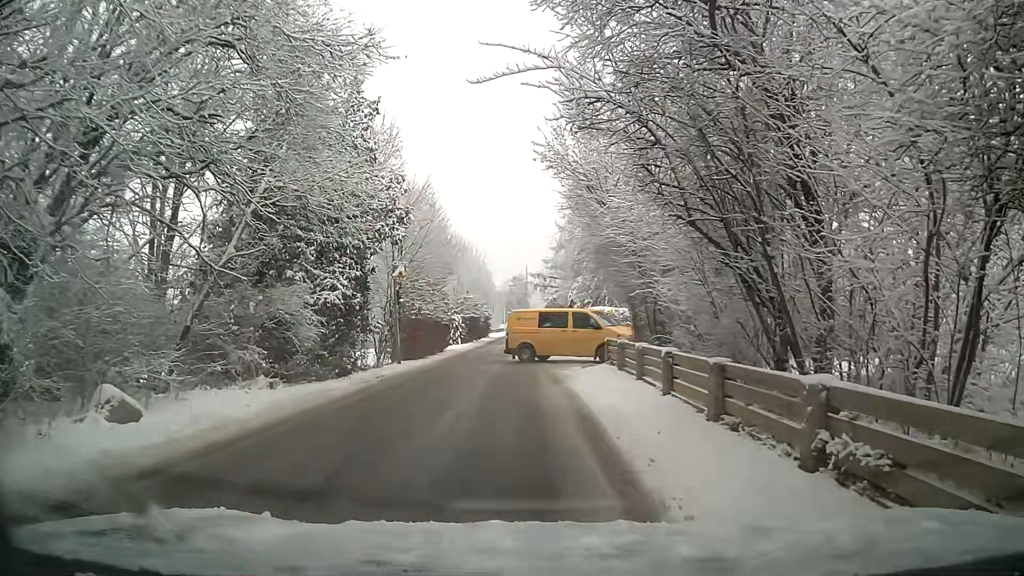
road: residential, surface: asphalt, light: Day
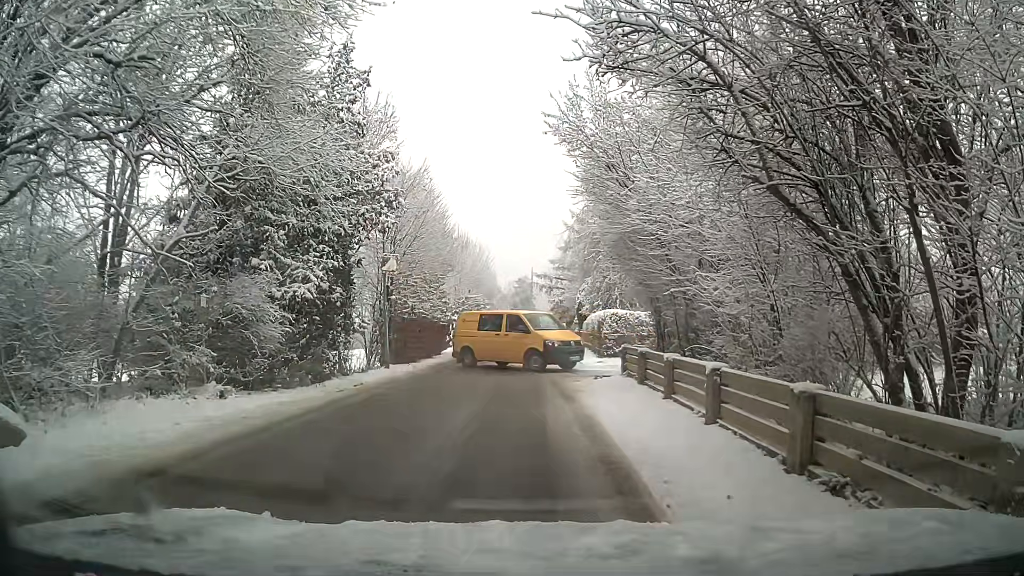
(0.0, +2.5) m; 0°
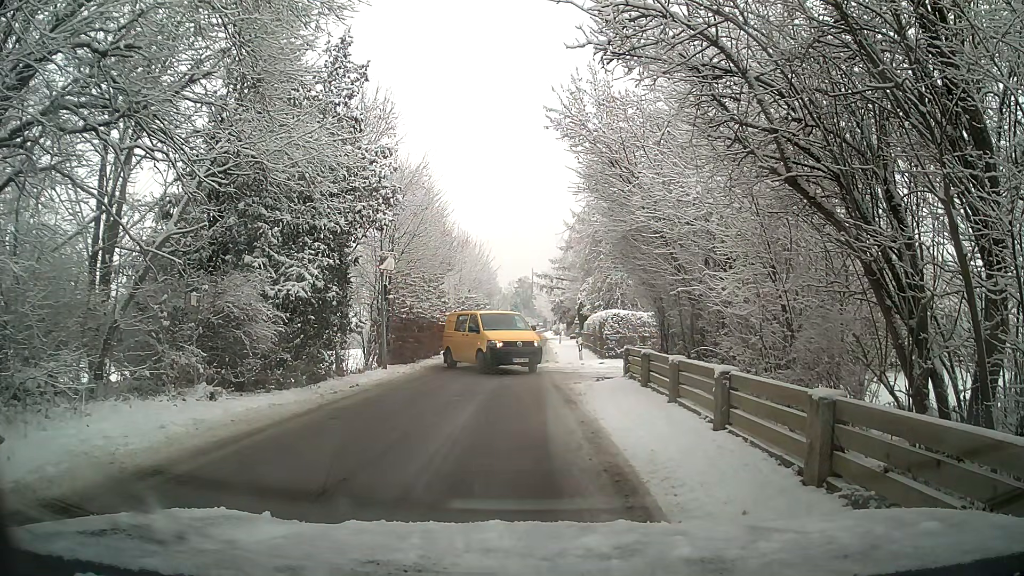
(0.0, +0.5) m; 0°
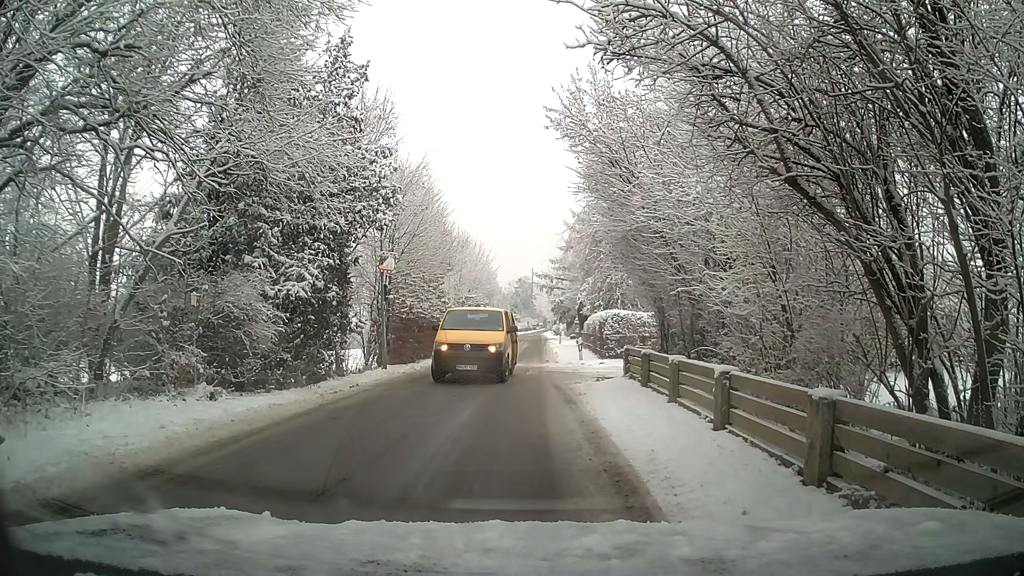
(0.0, 0.0) m; 0°
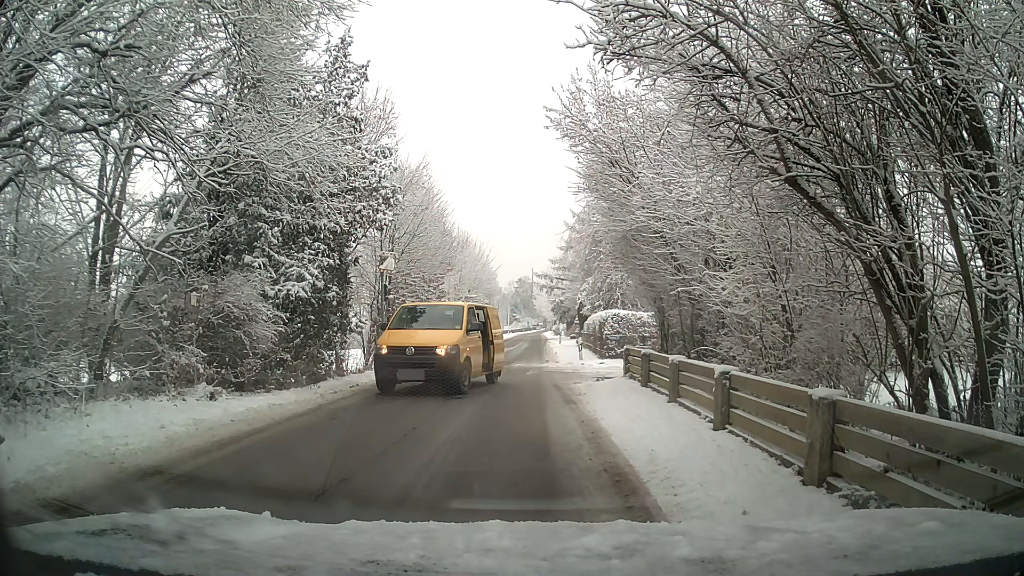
(0.0, 0.0) m; 0°
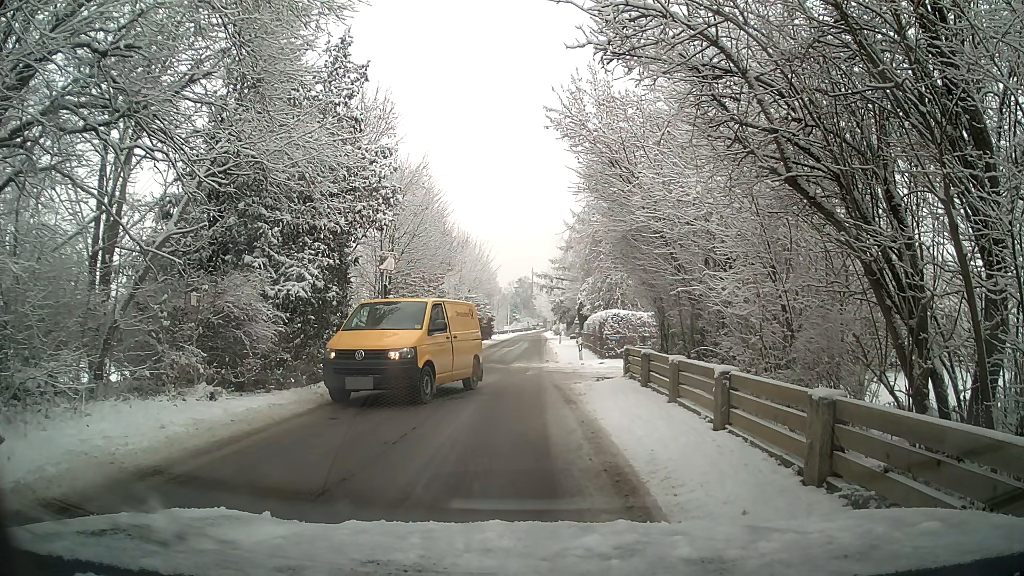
(0.0, 0.0) m; 0°
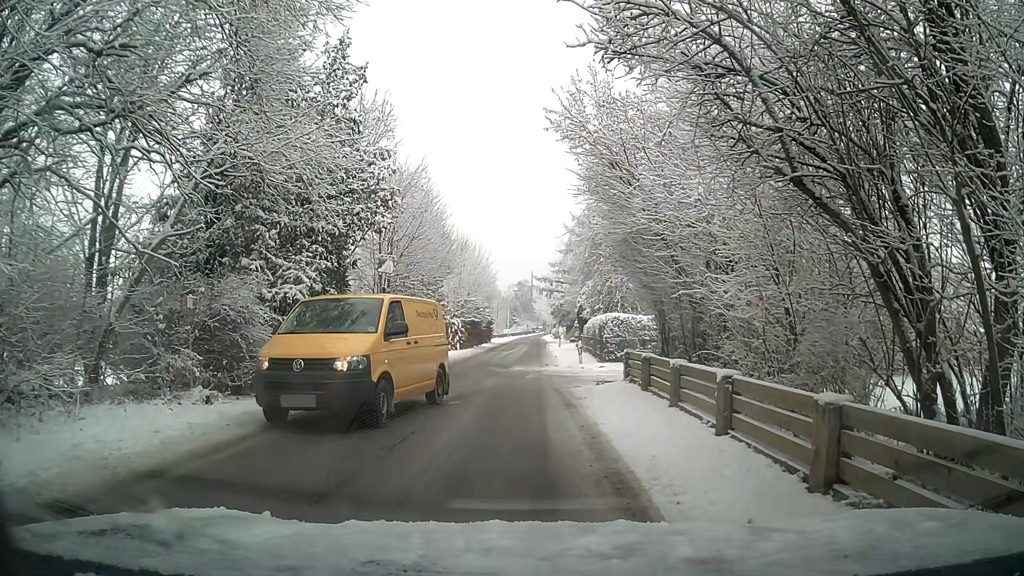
(0.0, +0.1) m; 0°
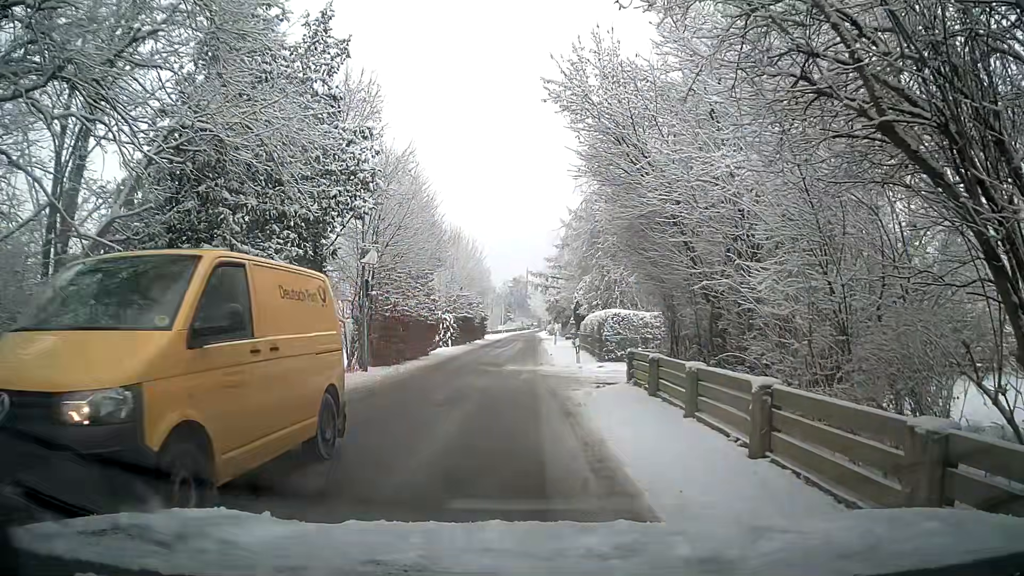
(0.0, +1.8) m; +2°
